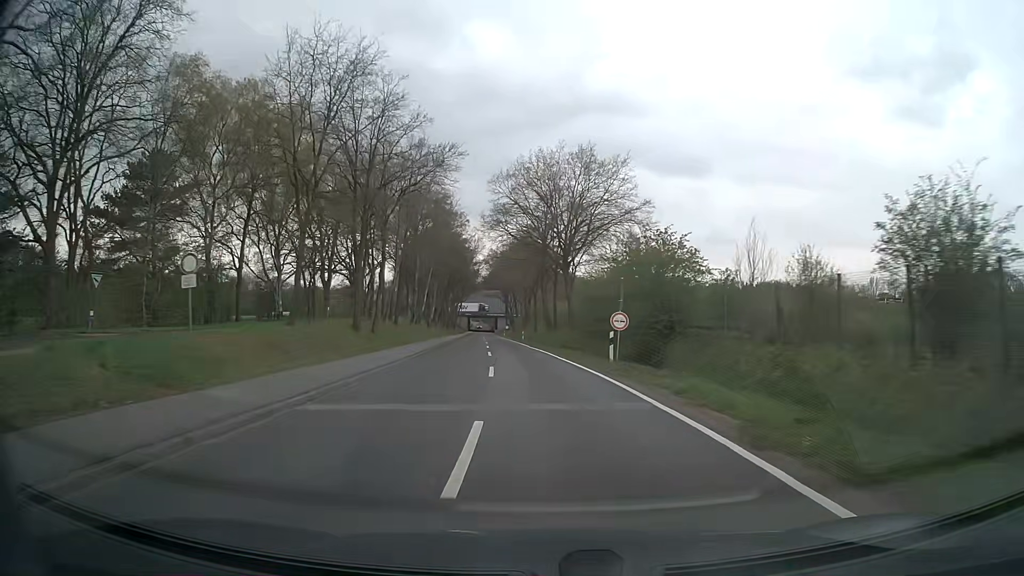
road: secondary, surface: asphalt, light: Day
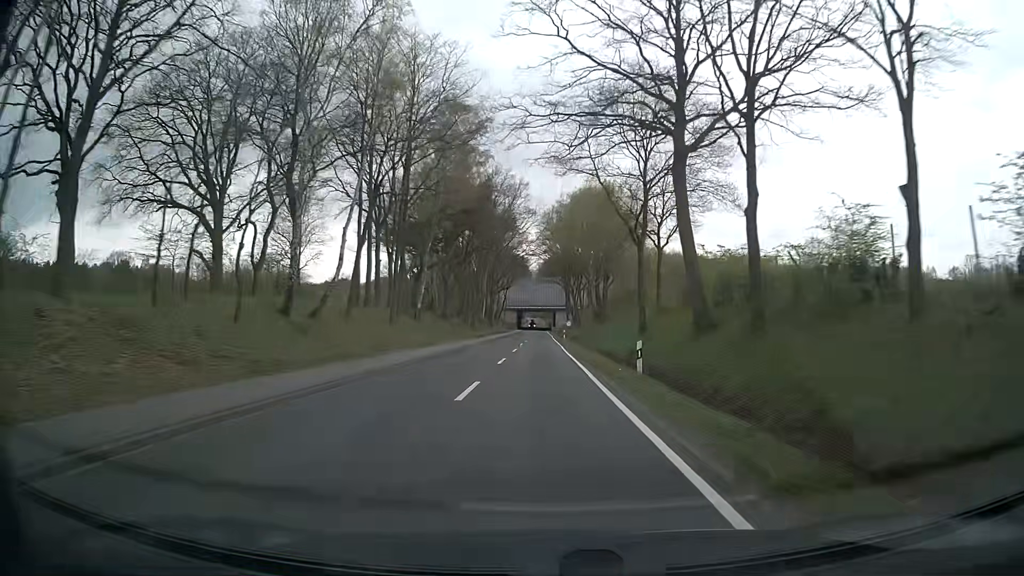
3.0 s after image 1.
(-2.5, +54.2) m; -5°
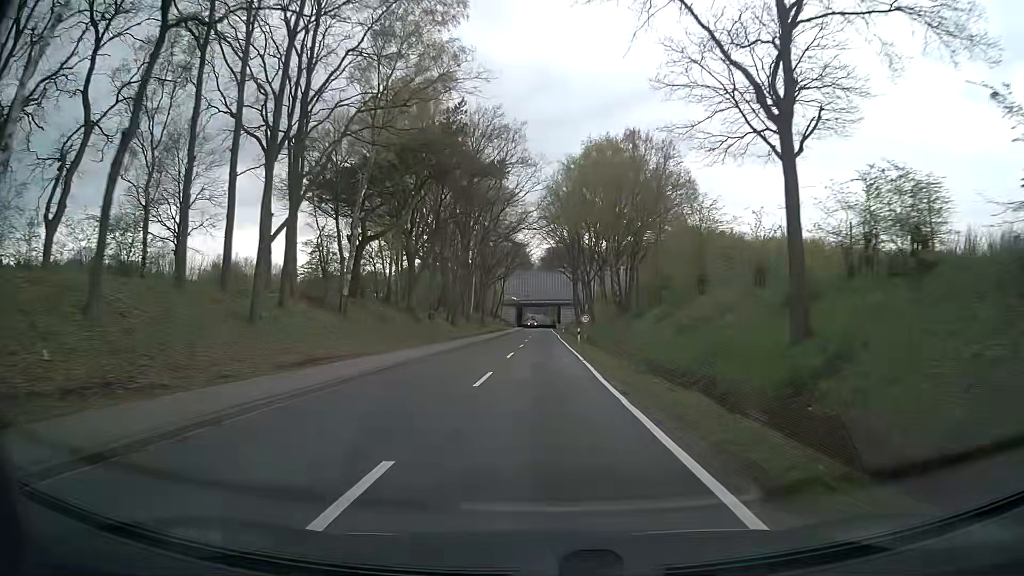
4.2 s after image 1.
(-0.1, +21.7) m; -1°
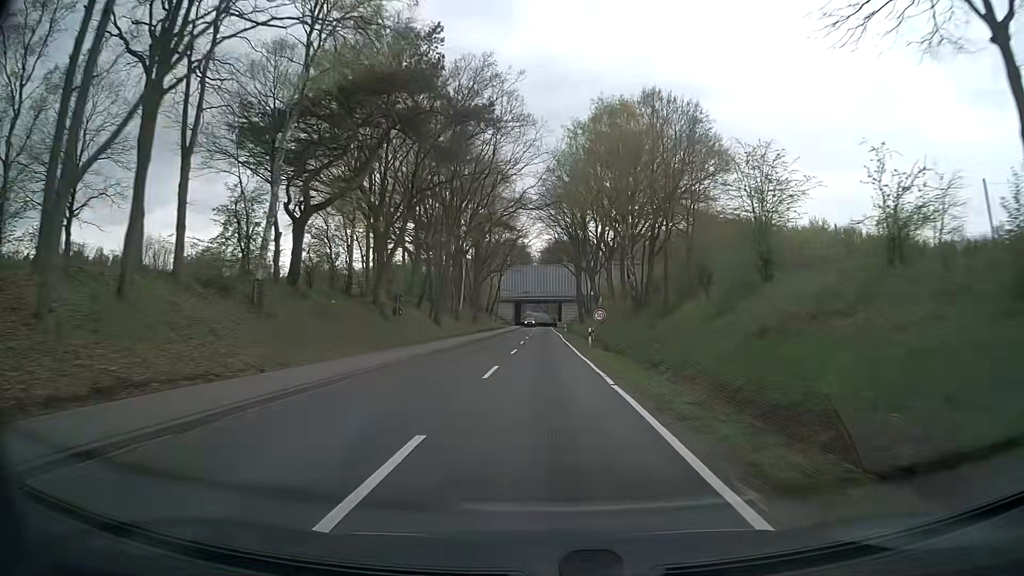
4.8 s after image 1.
(0.0, +10.9) m; 0°
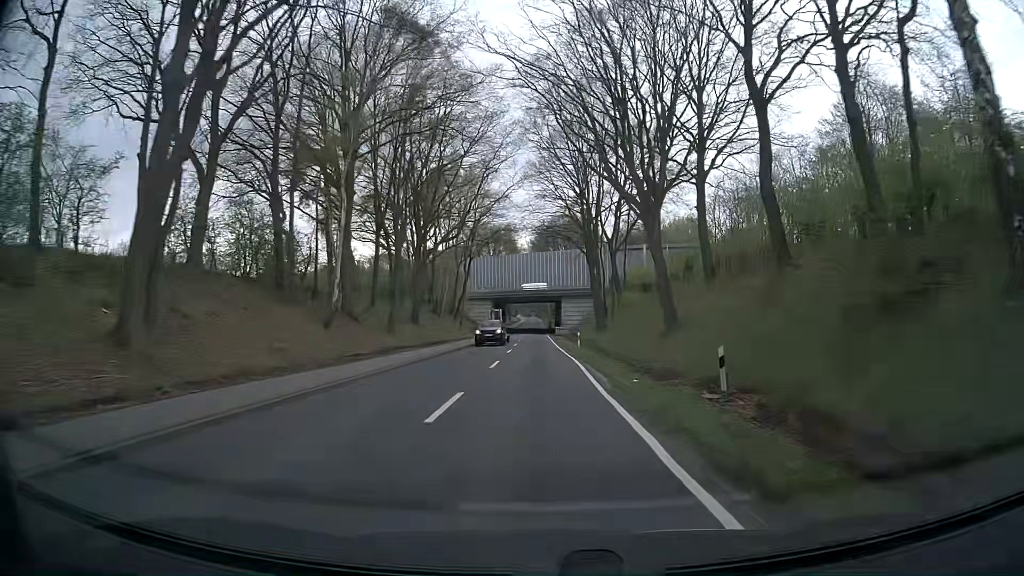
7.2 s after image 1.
(+0.4, +43.3) m; +1°
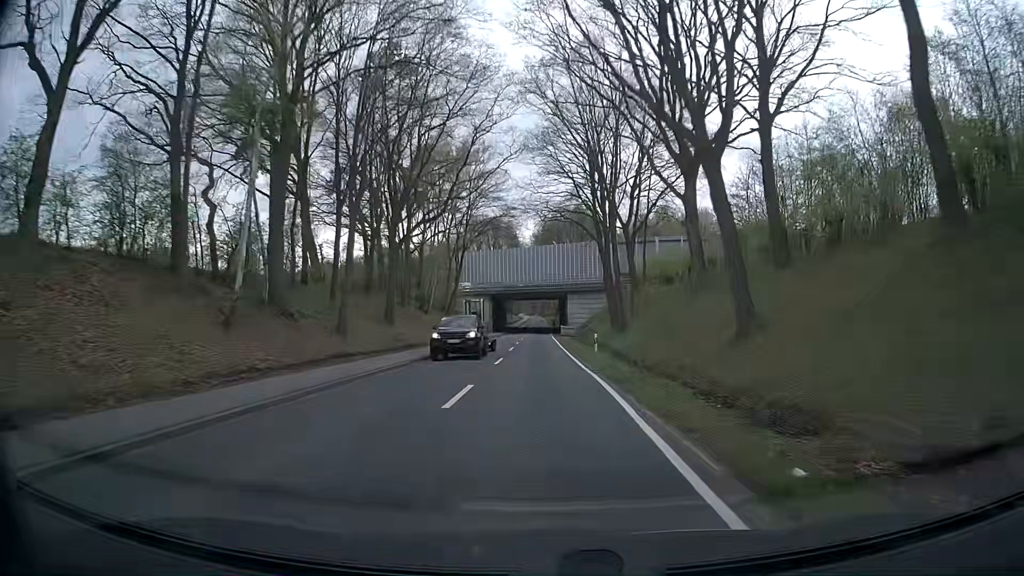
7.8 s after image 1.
(-0.1, +10.8) m; -1°
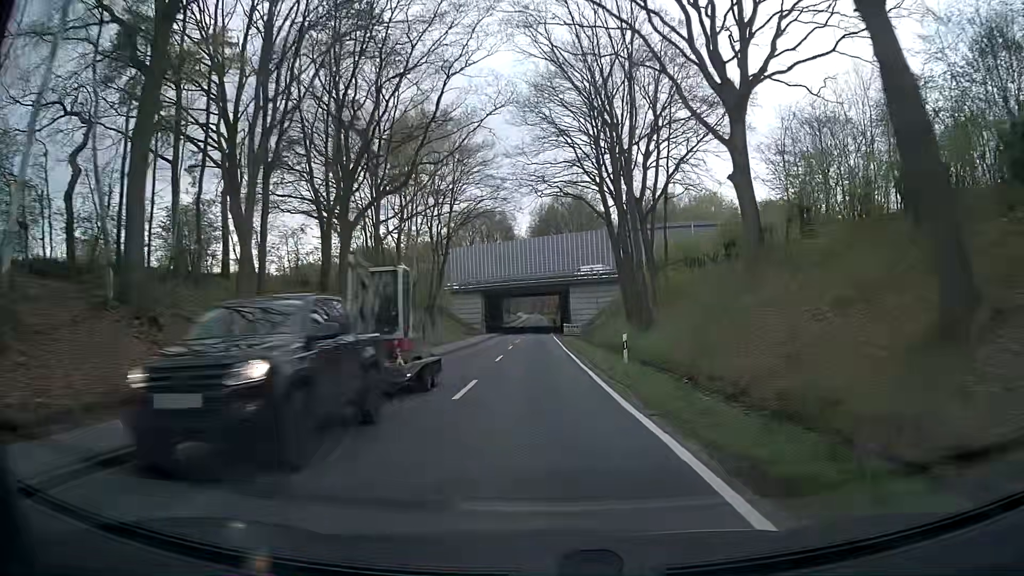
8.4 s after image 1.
(+0.1, +10.8) m; 0°
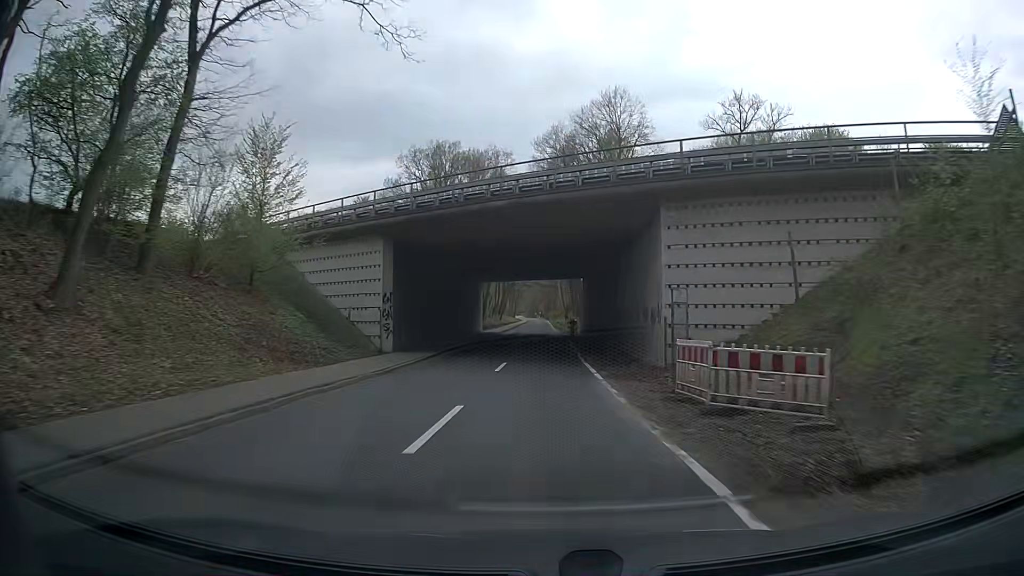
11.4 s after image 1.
(+0.4, +53.8) m; 0°
(0, +10) (0, +20) (0, +30) (0, +40) (-1, +50) (-1, +60) (-1, +70) (-1, +80) (0, +90) (0, +100) m
